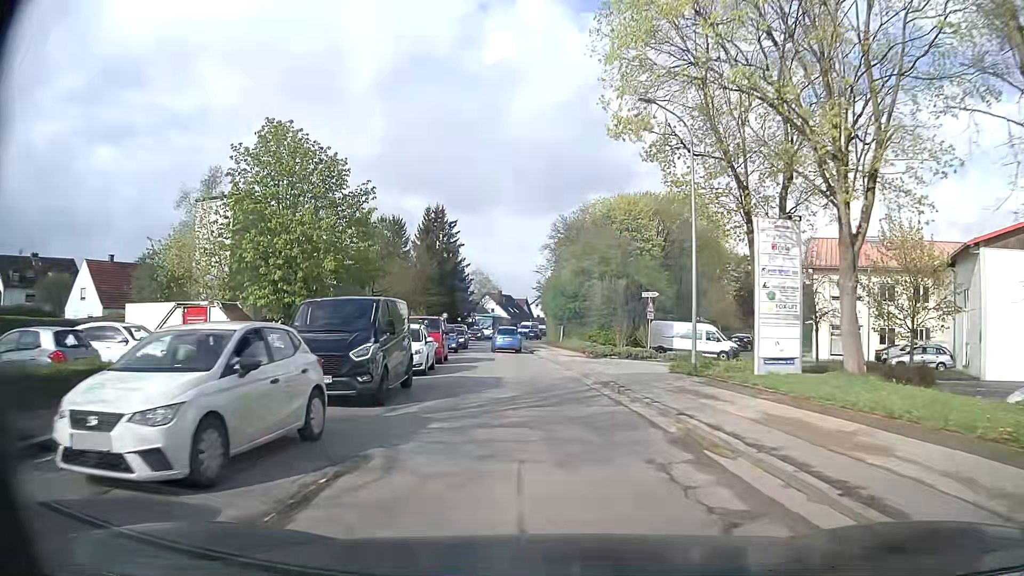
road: secondary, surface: asphalt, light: Day
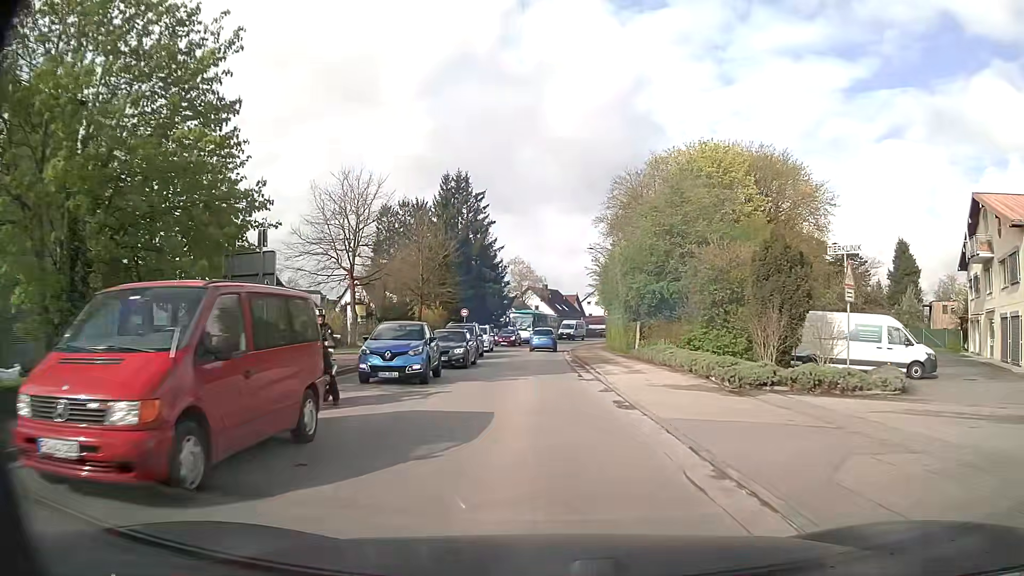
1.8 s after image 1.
(-0.6, +21.0) m; -3°
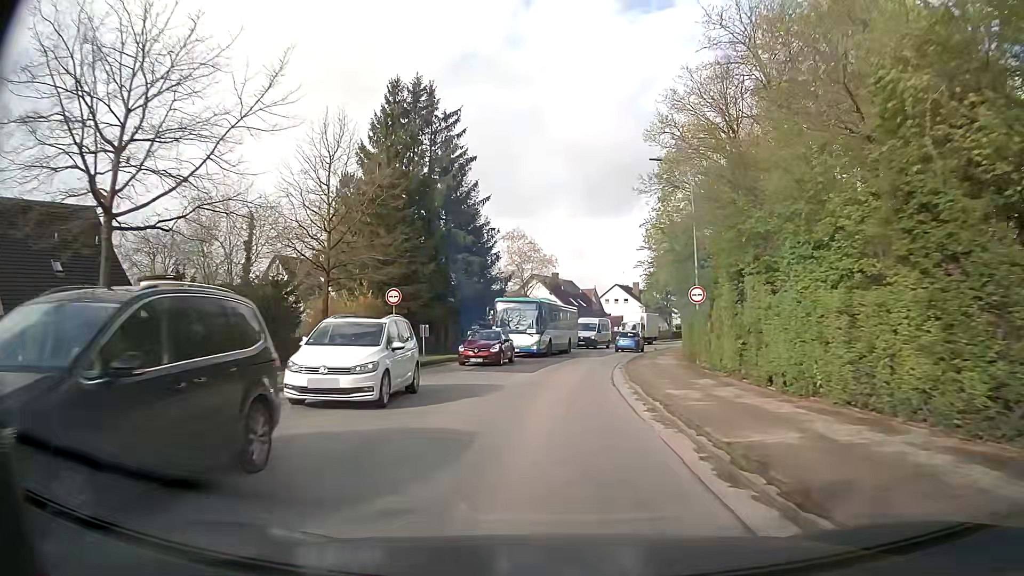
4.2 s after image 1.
(-1.2, +28.1) m; -2°
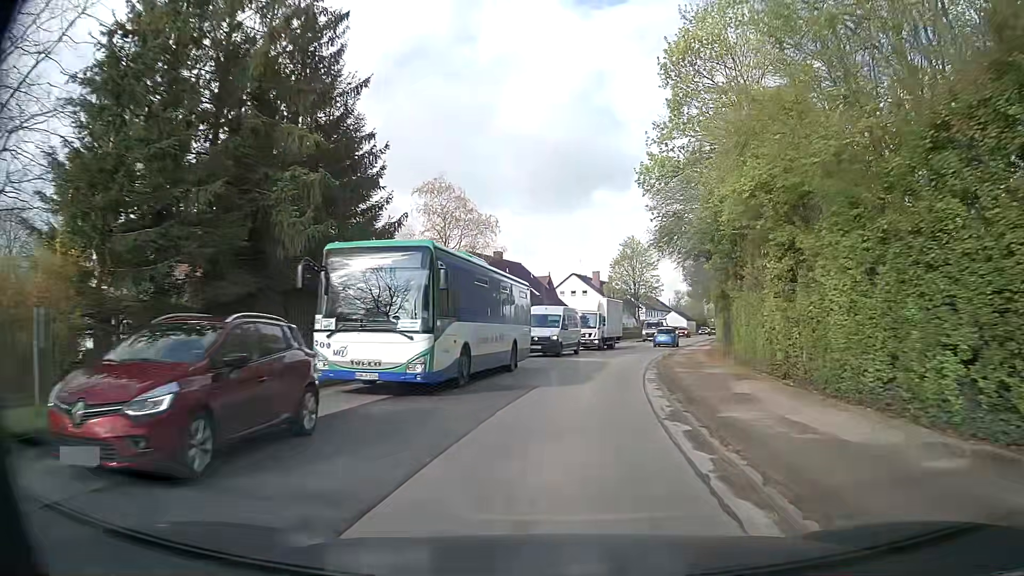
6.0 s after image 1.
(+0.7, +21.2) m; +4°
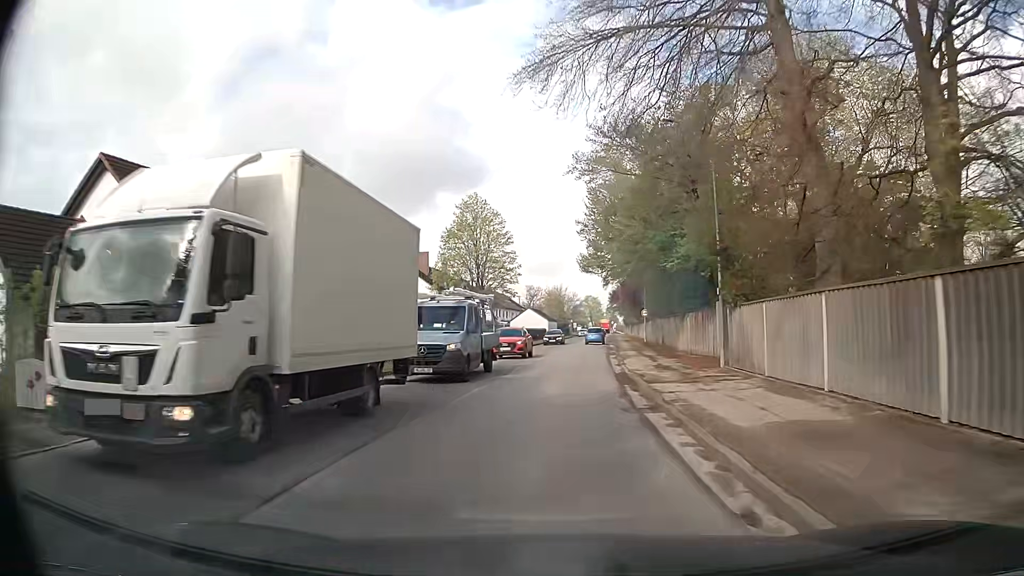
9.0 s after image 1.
(+4.1, +35.3) m; +13°
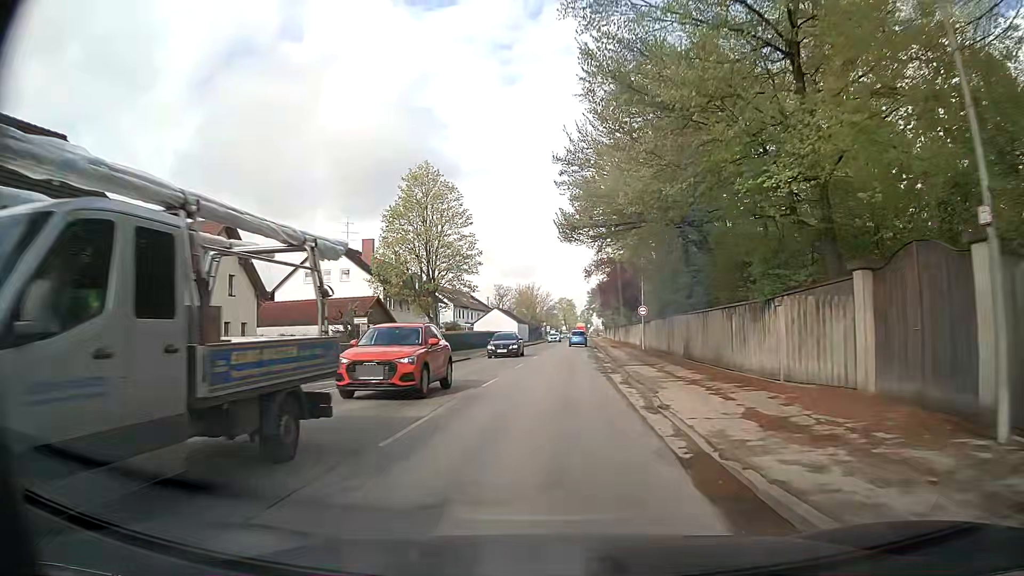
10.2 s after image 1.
(+0.5, +14.6) m; +3°
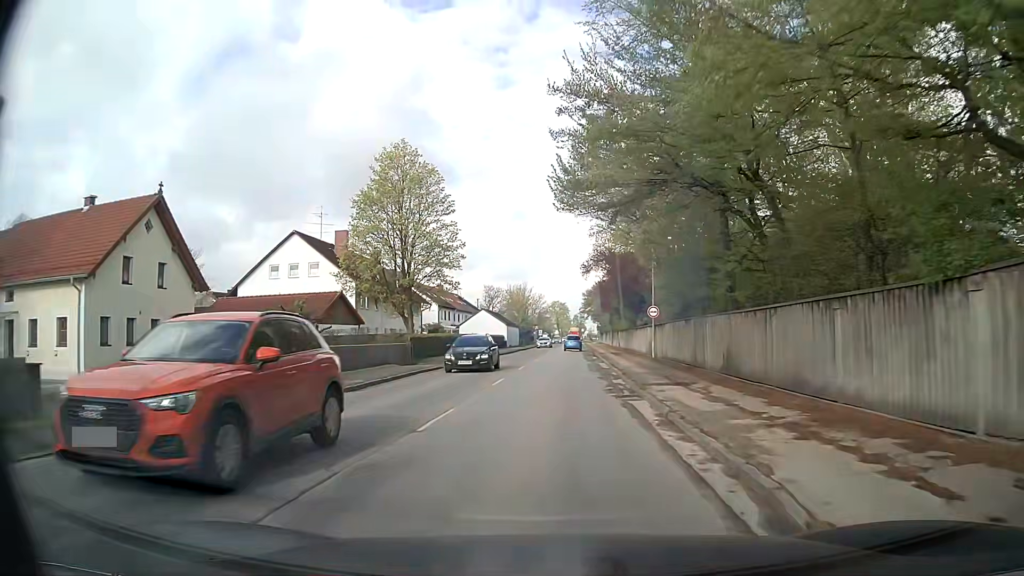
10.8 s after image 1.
(-0.1, +7.4) m; -1°
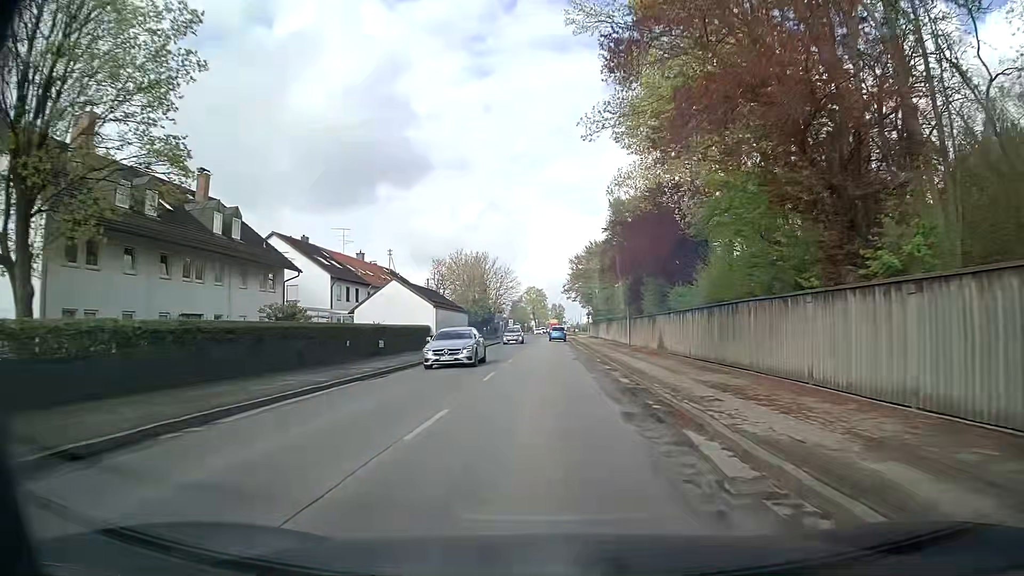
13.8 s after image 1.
(+1.2, +37.7) m; +2°
